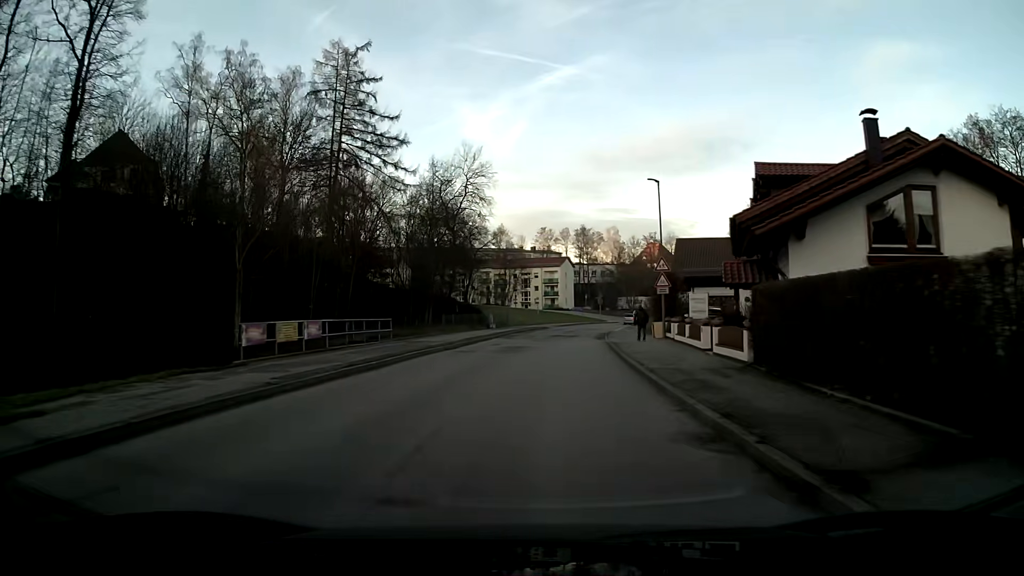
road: unclassified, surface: asphalt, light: Day
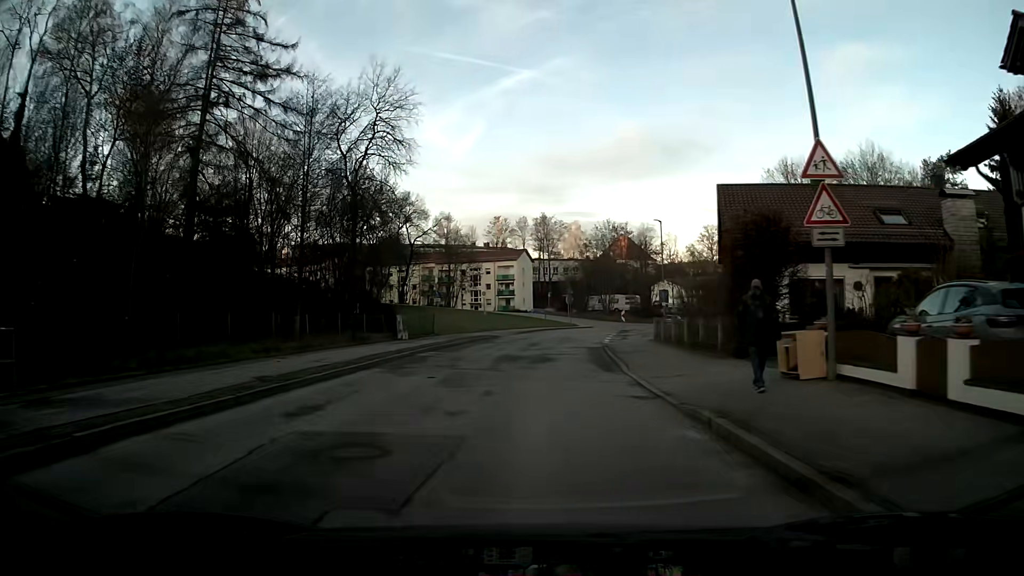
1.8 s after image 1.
(+0.7, +23.5) m; +3°
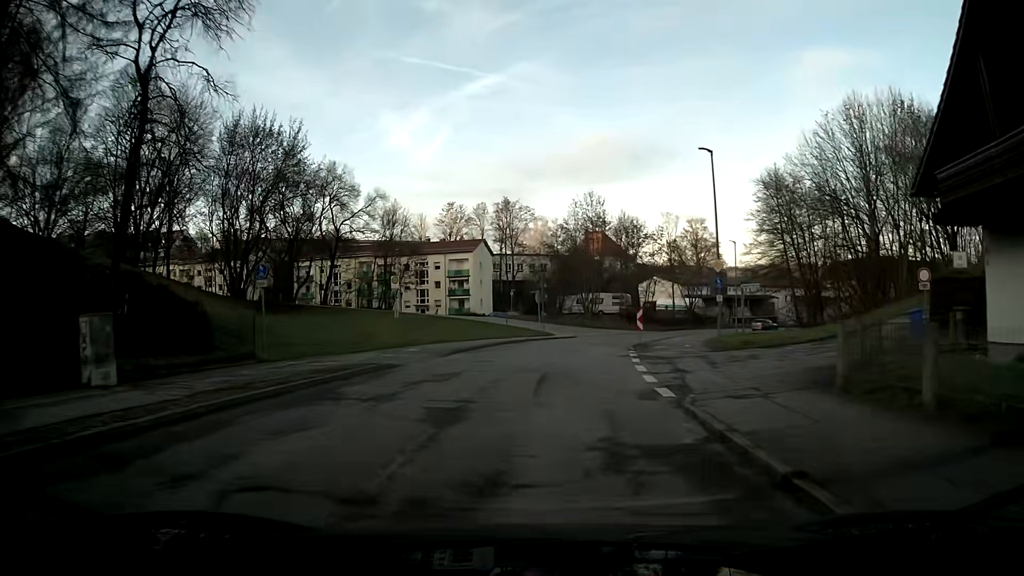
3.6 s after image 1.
(+0.6, +23.1) m; +3°
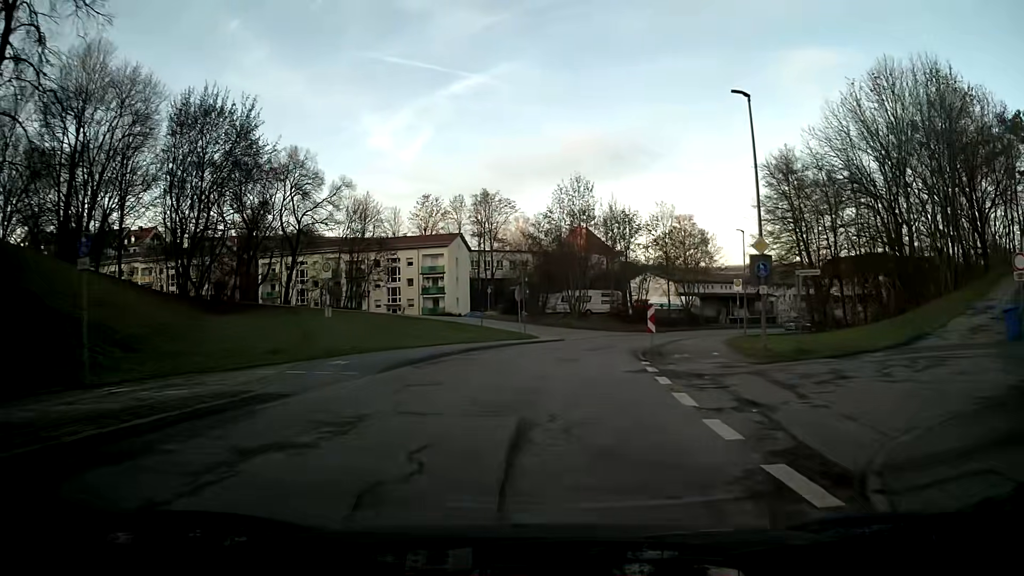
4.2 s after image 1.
(+0.1, +7.6) m; +1°
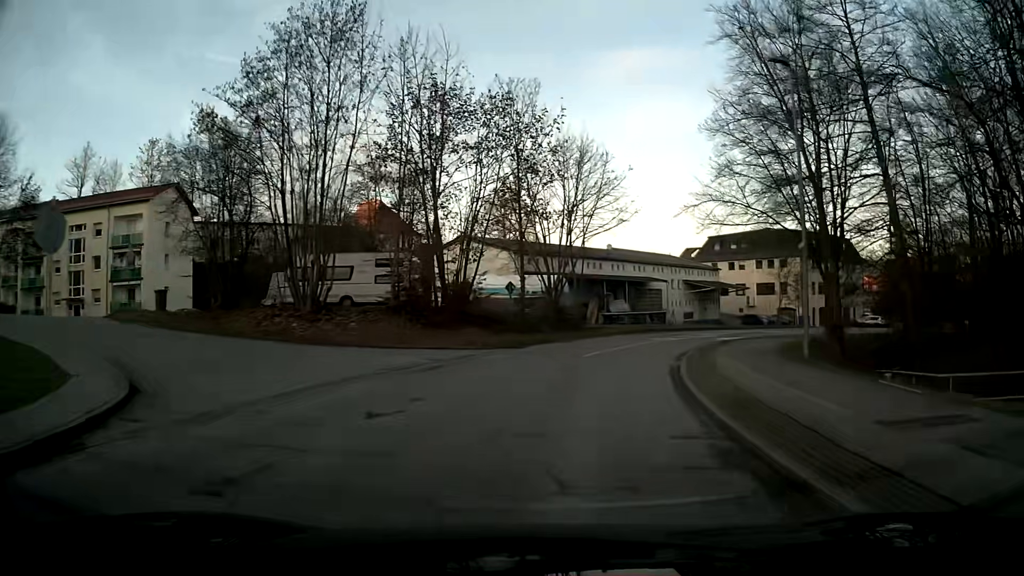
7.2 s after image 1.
(+5.0, +36.3) m; +18°
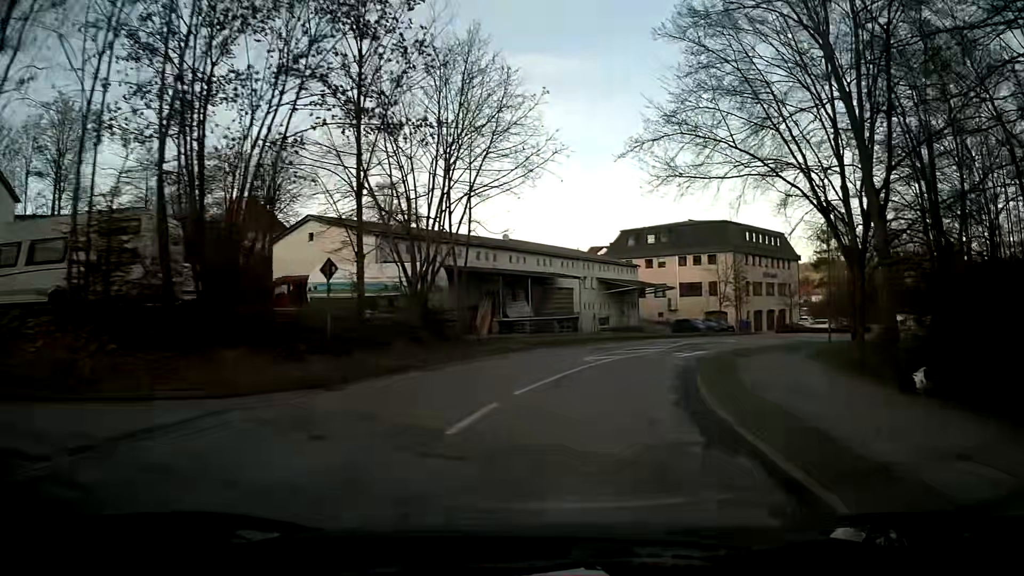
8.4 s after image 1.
(+1.1, +14.0) m; +10°
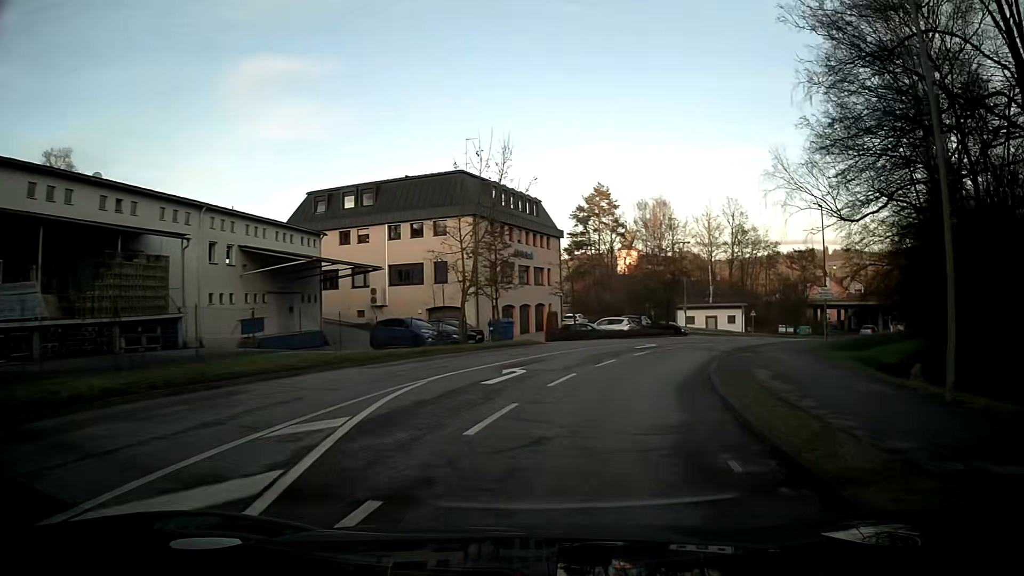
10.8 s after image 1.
(+5.6, +26.9) m; +24°
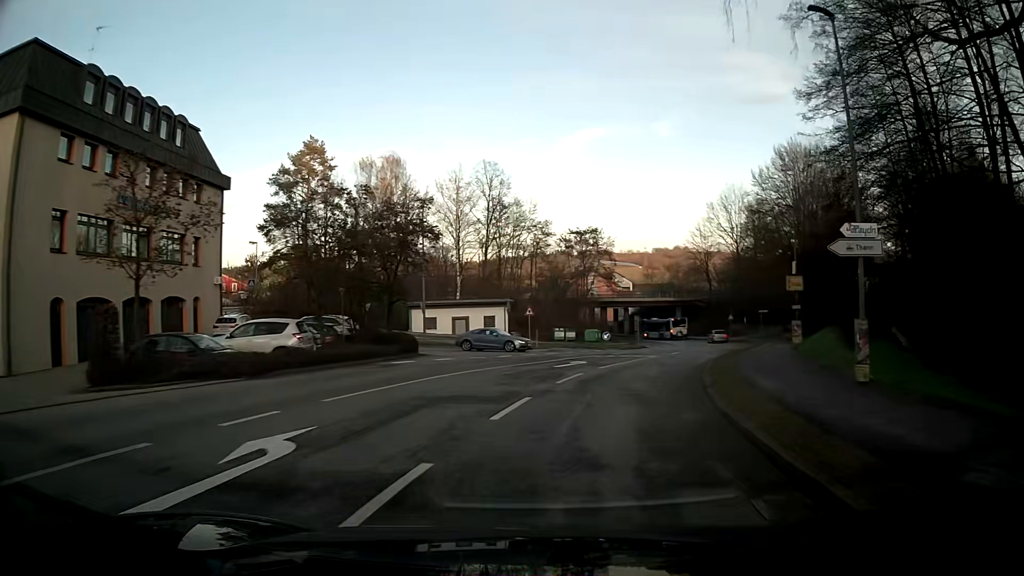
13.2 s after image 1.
(+5.7, +27.9) m; +23°
(+1, +10) (+3, +20) (+5, +29) (+9, +39) (+12, +48) (+15, +58) (+16, +68) (+17, +78) (+16, +88) (+14, +97) m
